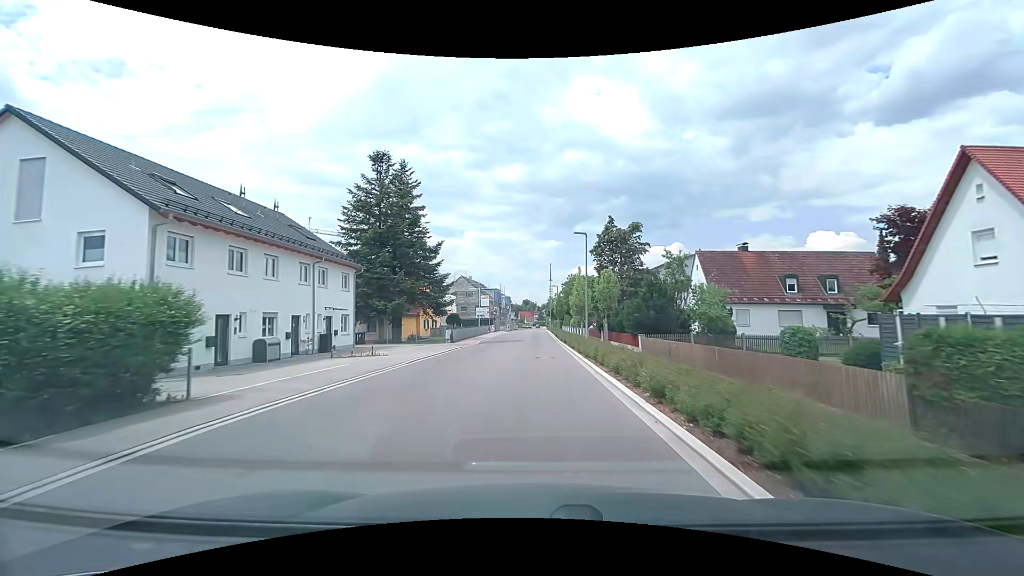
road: tertiary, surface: asphalt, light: Day
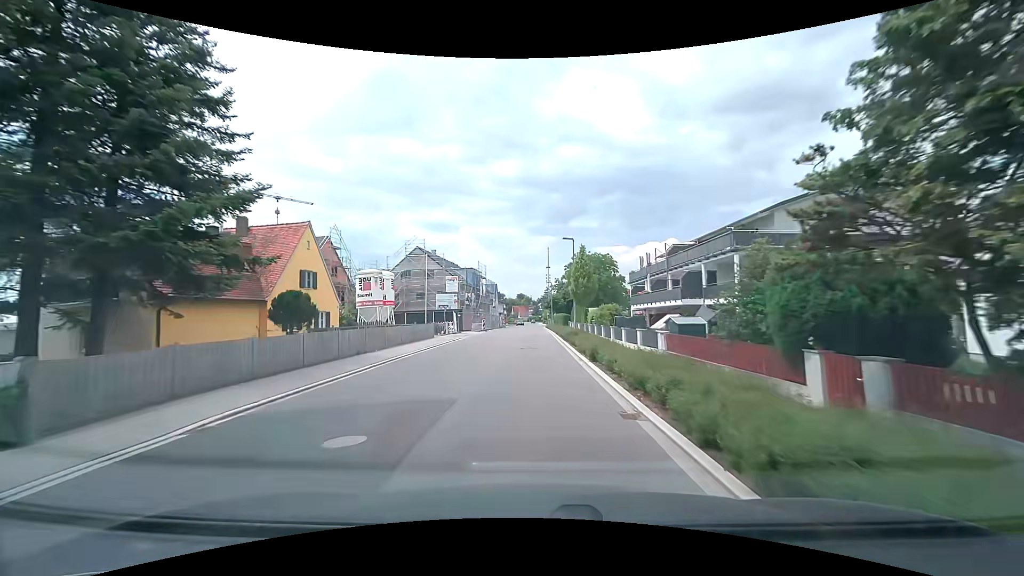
(+0.3, +34.5) m; -1°
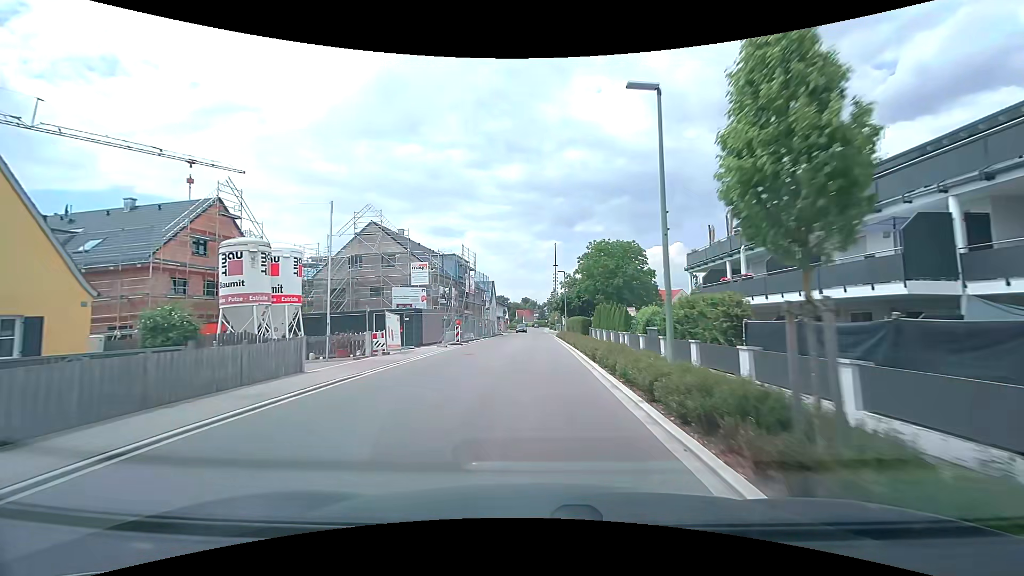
(+0.4, +20.8) m; +1°
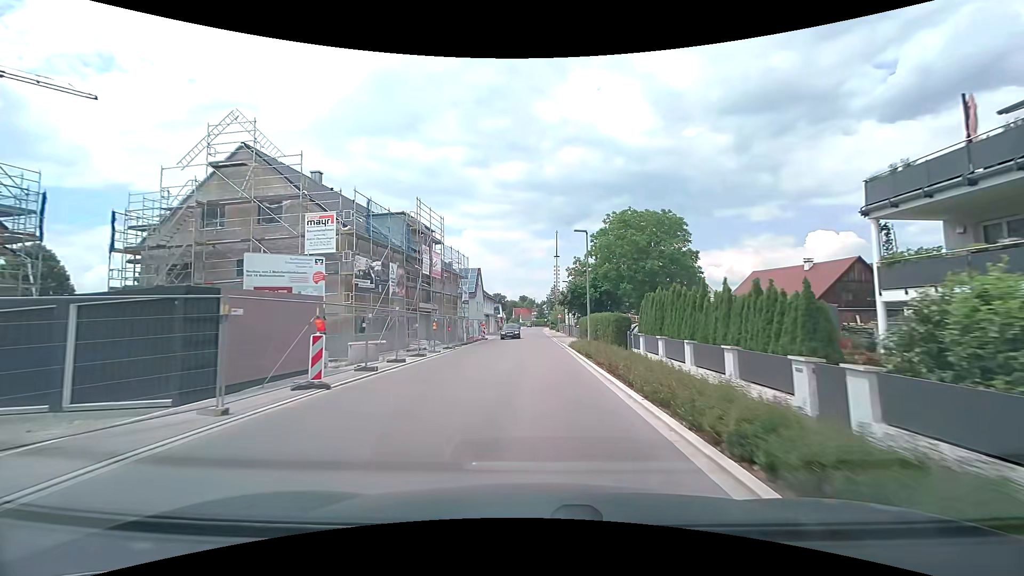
(0.0, +20.9) m; 0°
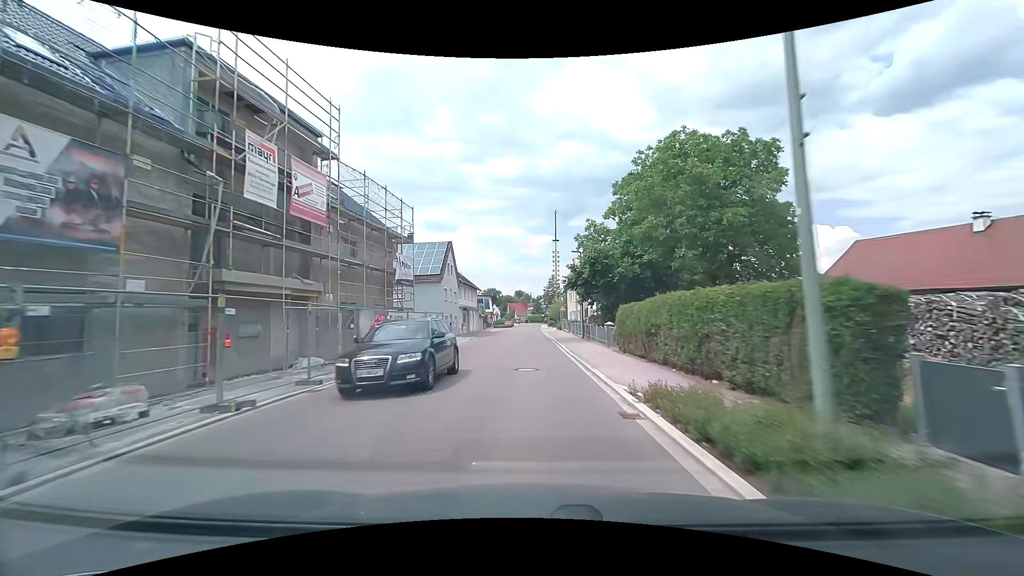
(+0.2, +21.1) m; +1°
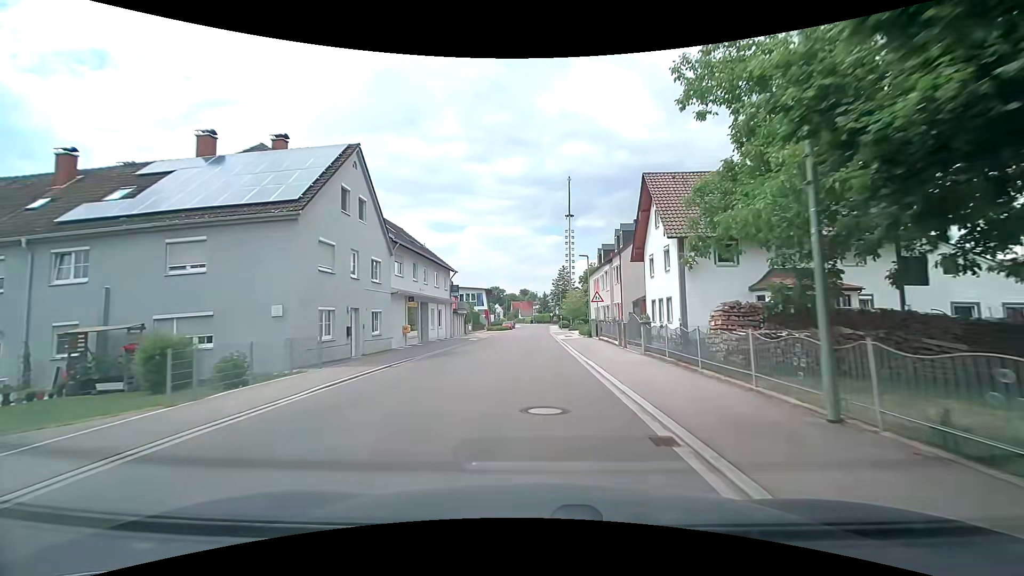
(-0.3, +28.4) m; -1°
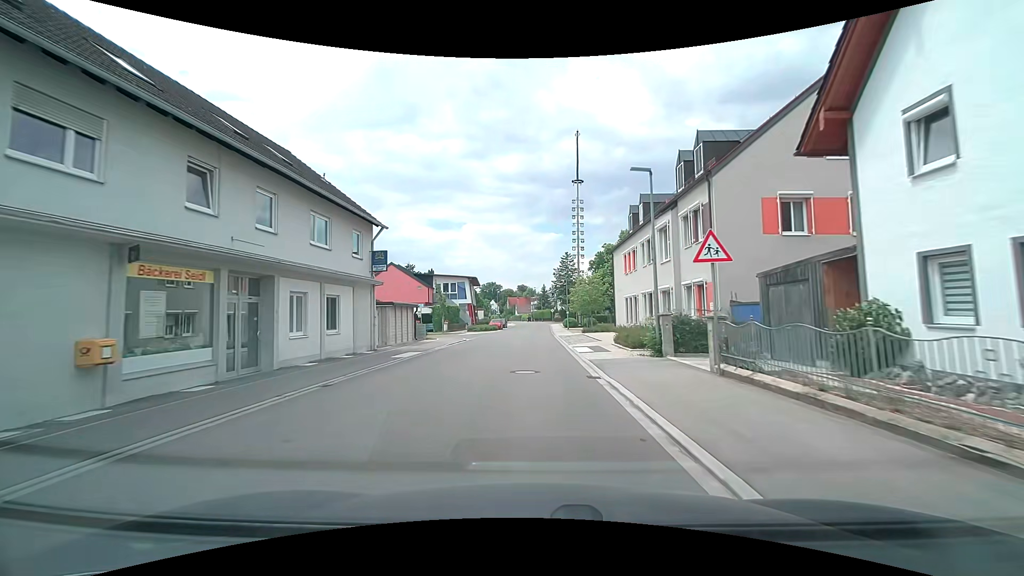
(+0.2, +21.3) m; +1°
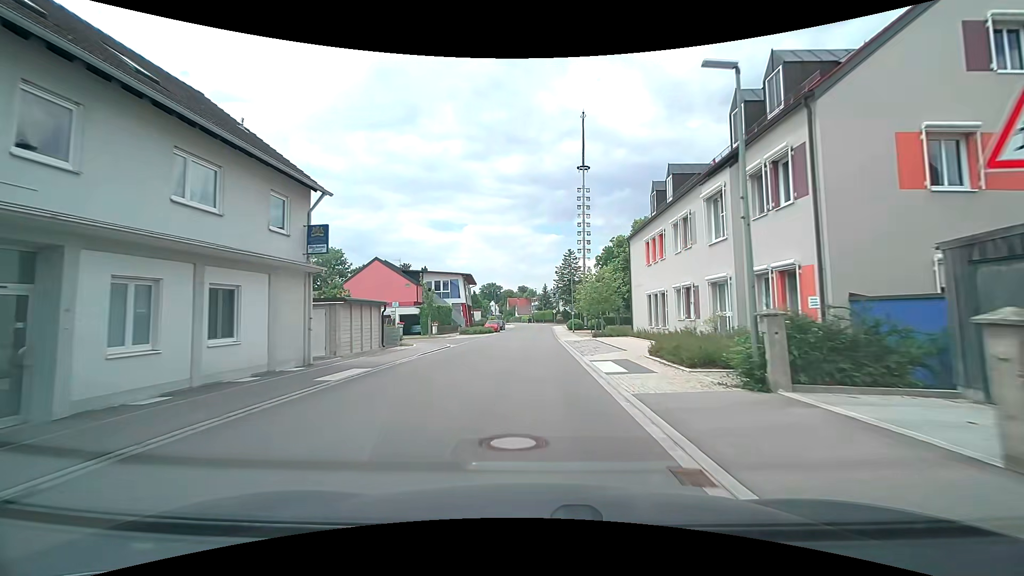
(-0.1, +7.0) m; -1°
(0, +10) (0, +20) (0, +30) (0, +40) (+1, +50) (+1, +60) (+1, +70) (+1, +80) (+1, +90) (+1, +100) m
